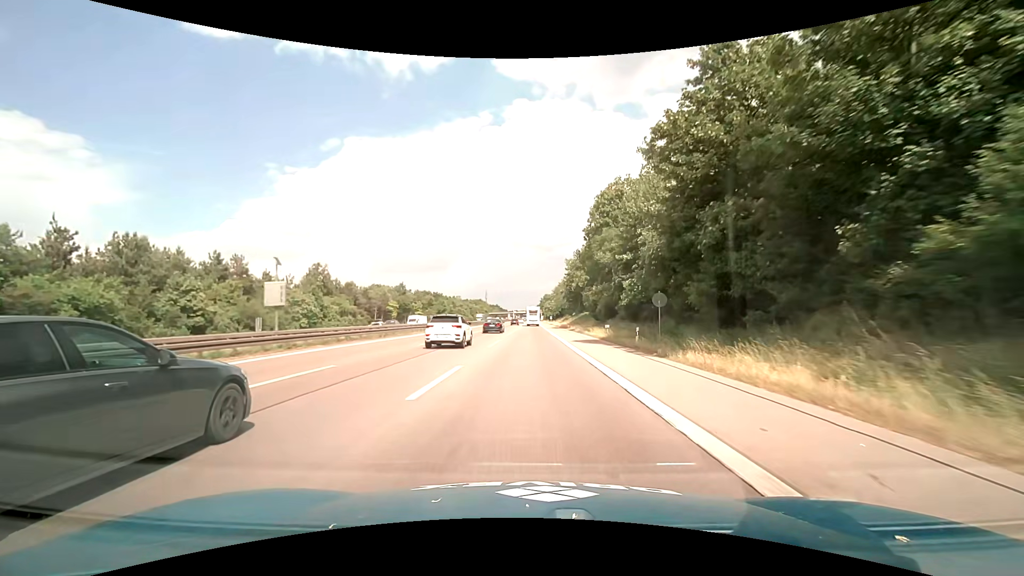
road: motorway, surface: asphalt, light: Day
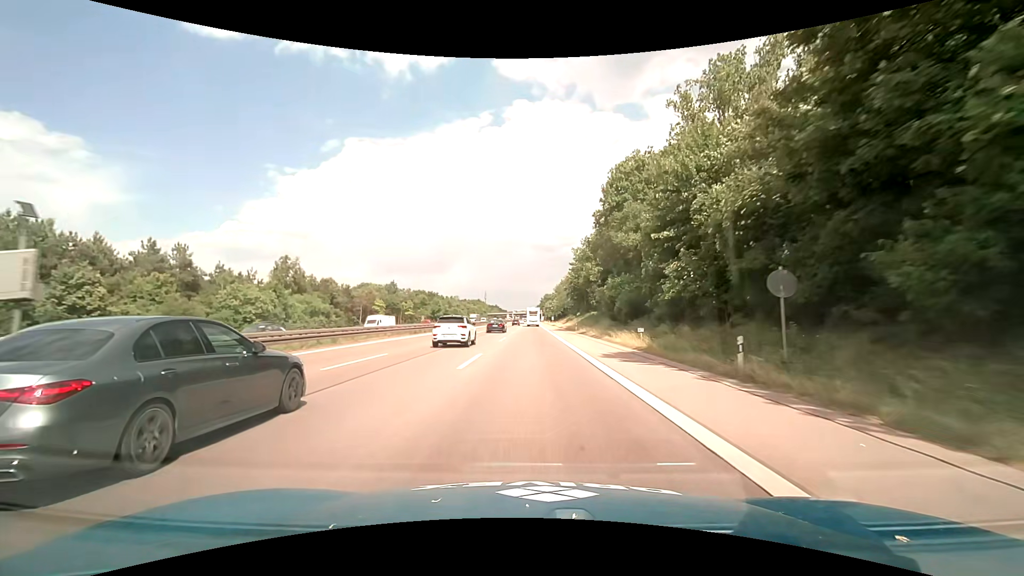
(0.0, +12.7) m; 0°
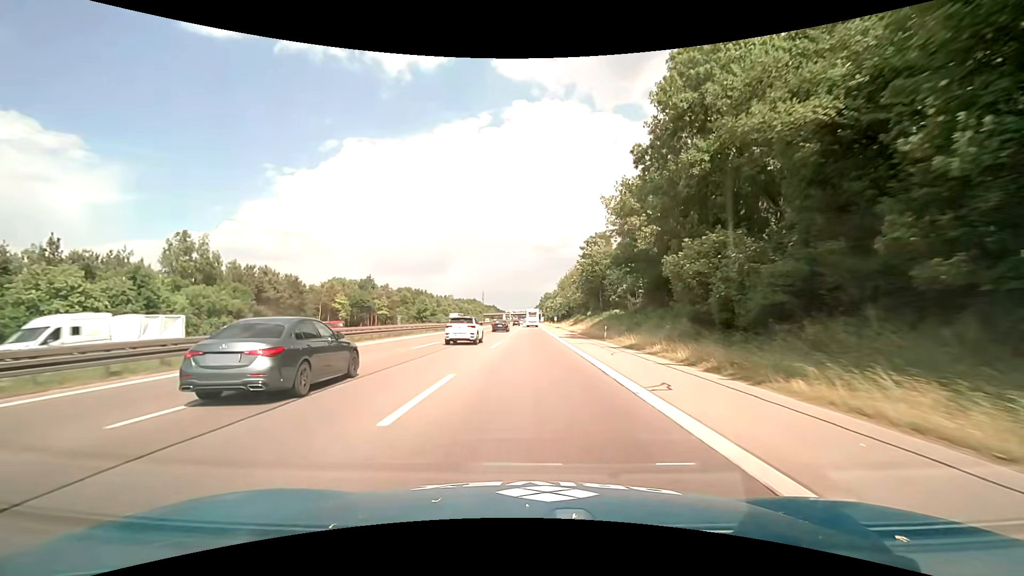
(0.0, +25.3) m; 0°
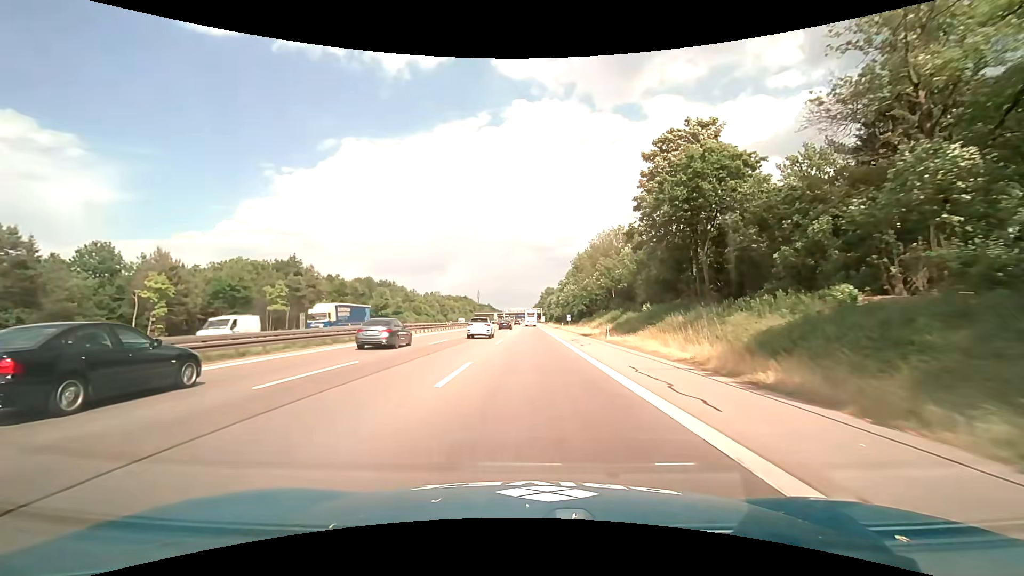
(-0.1, +50.2) m; 0°
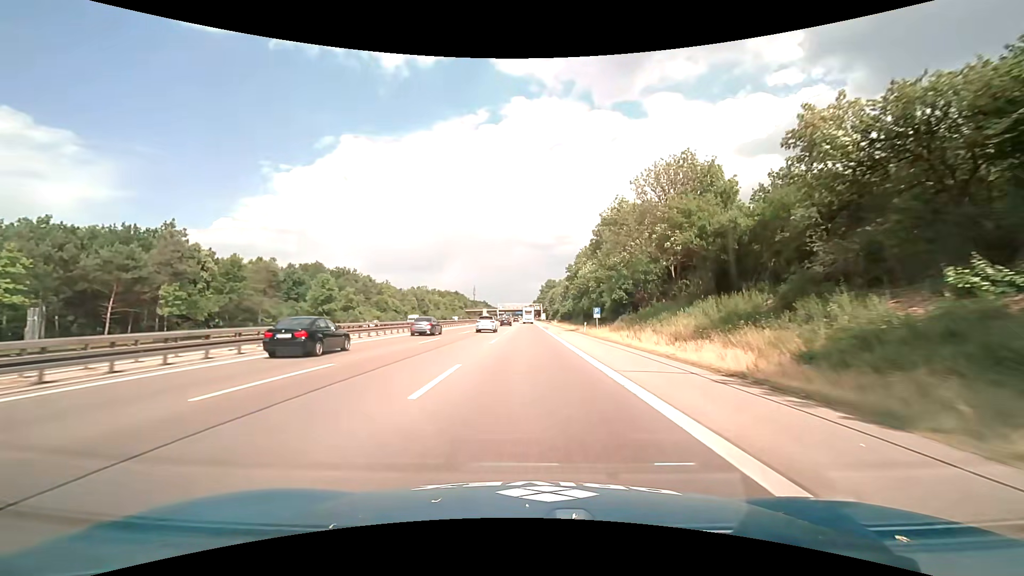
(+0.3, +37.6) m; 0°
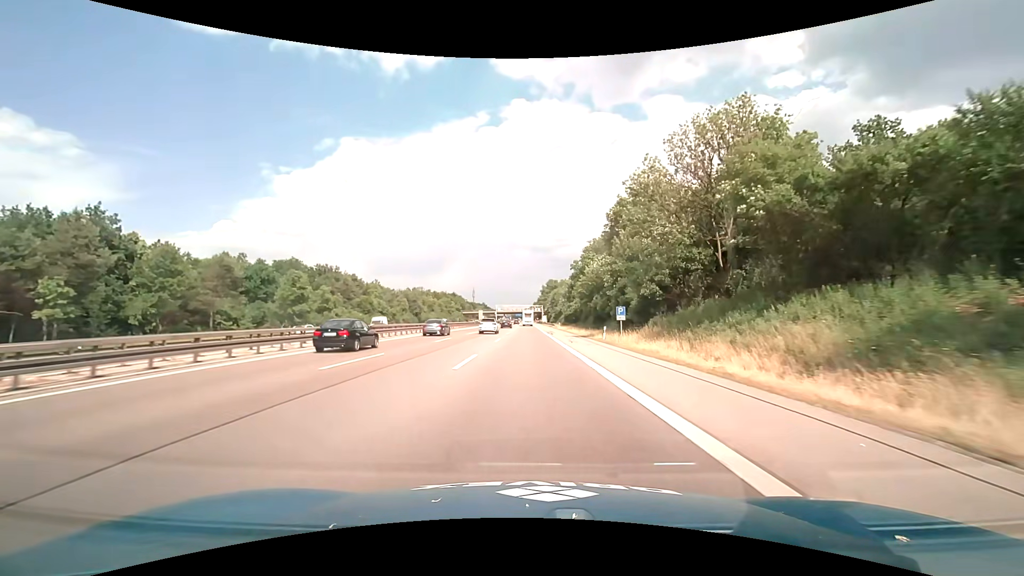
(0.0, +12.5) m; 0°
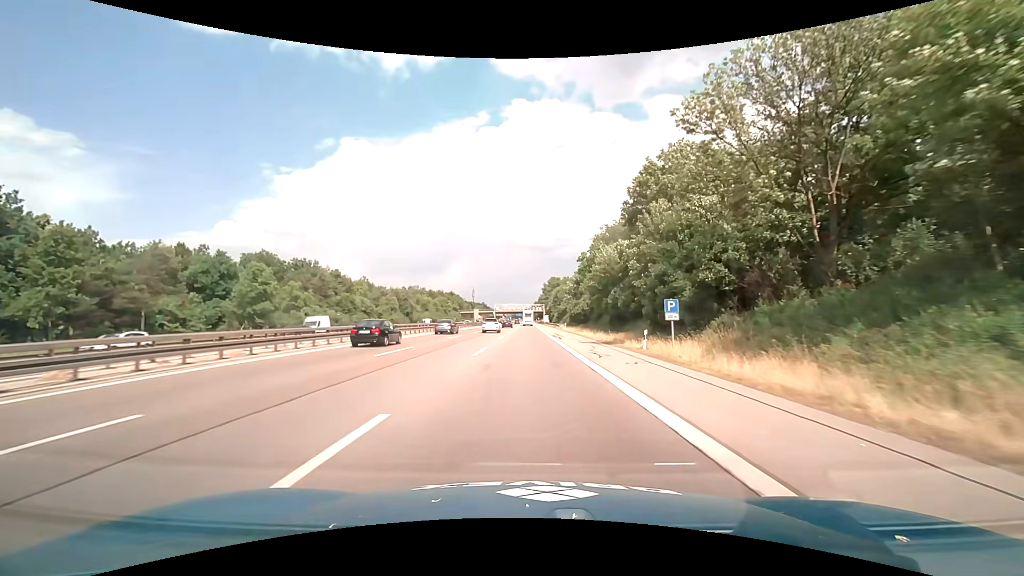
(0.0, +12.5) m; 0°
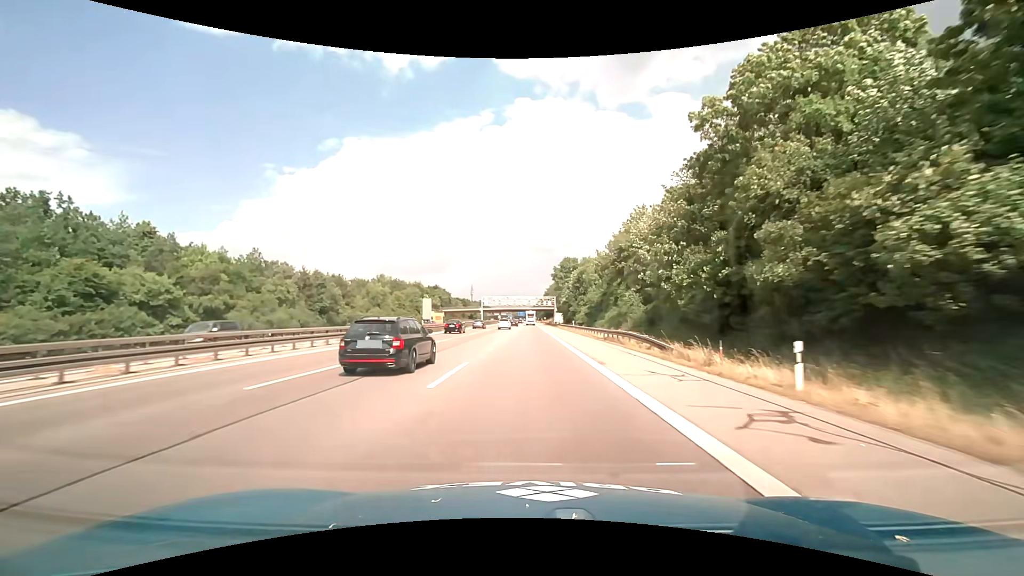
(-0.1, +62.6) m; 0°
(0, +10) (0, +20) (0, +30) (0, +40) (0, +50) (0, +60) (0, +70) (0, +80) (0, +90) (0, +100) m
